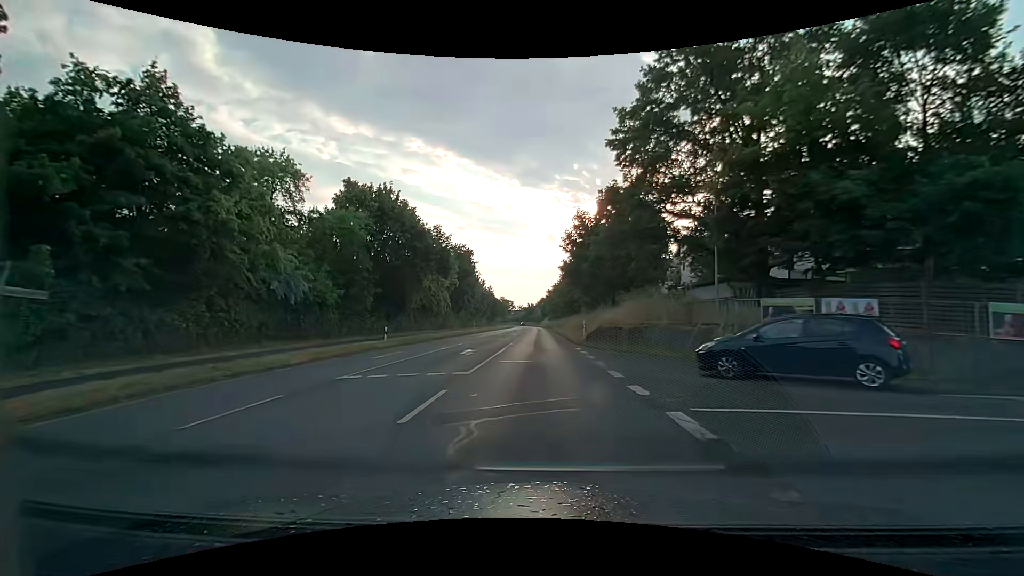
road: secondary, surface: asphalt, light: Day
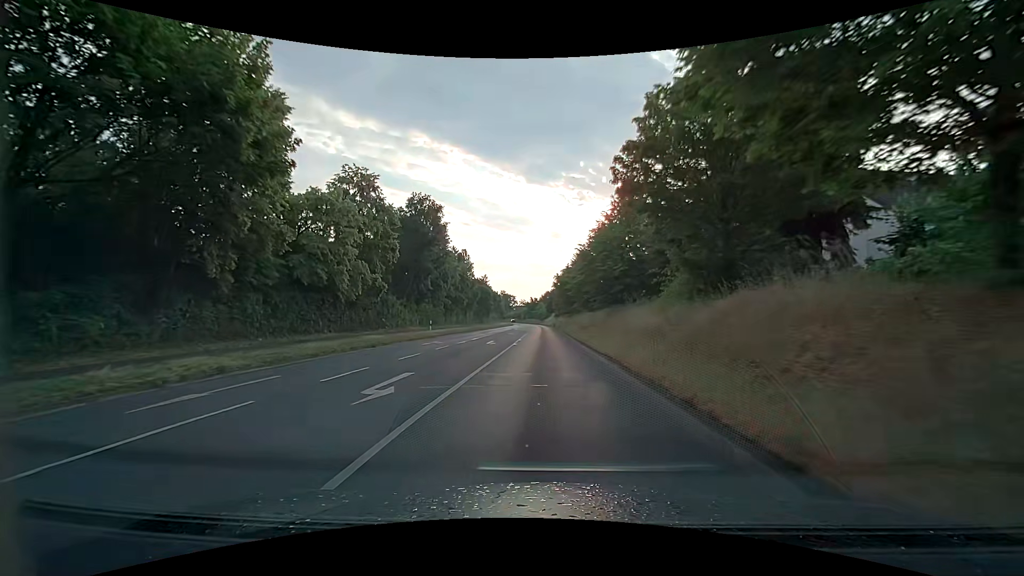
(-0.4, +32.3) m; -1°
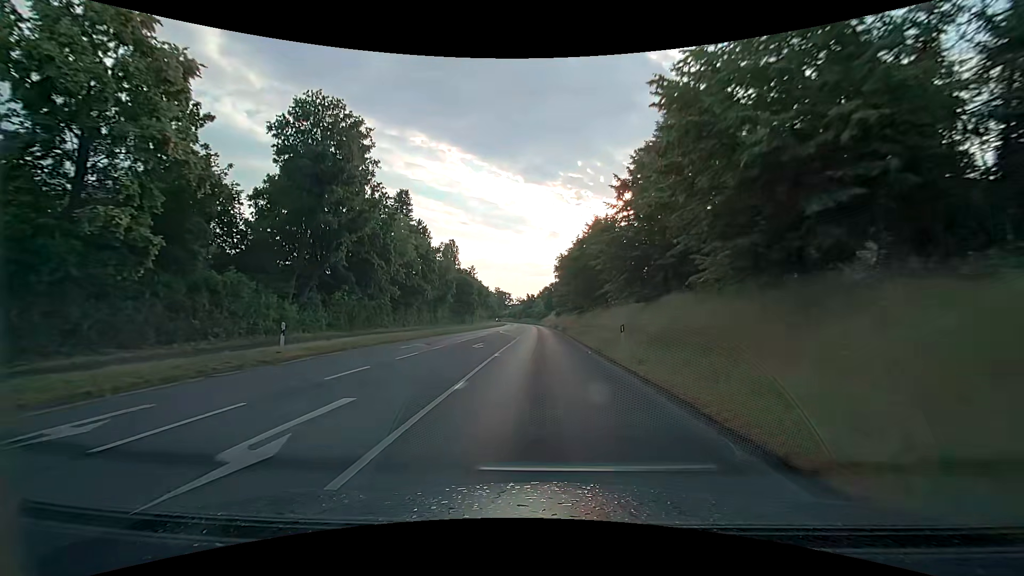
(+0.1, +24.3) m; 0°
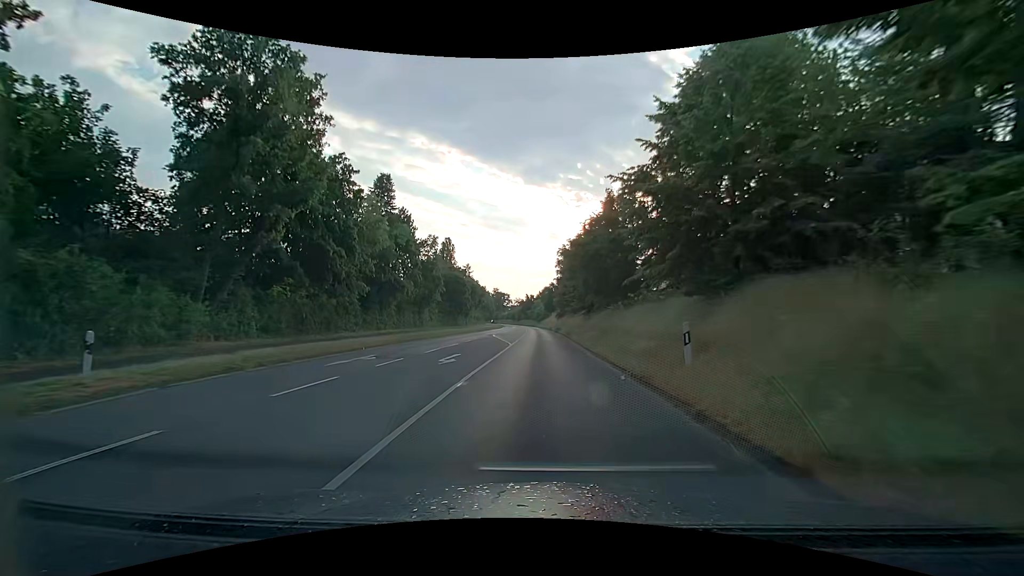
(0.0, +8.1) m; 0°
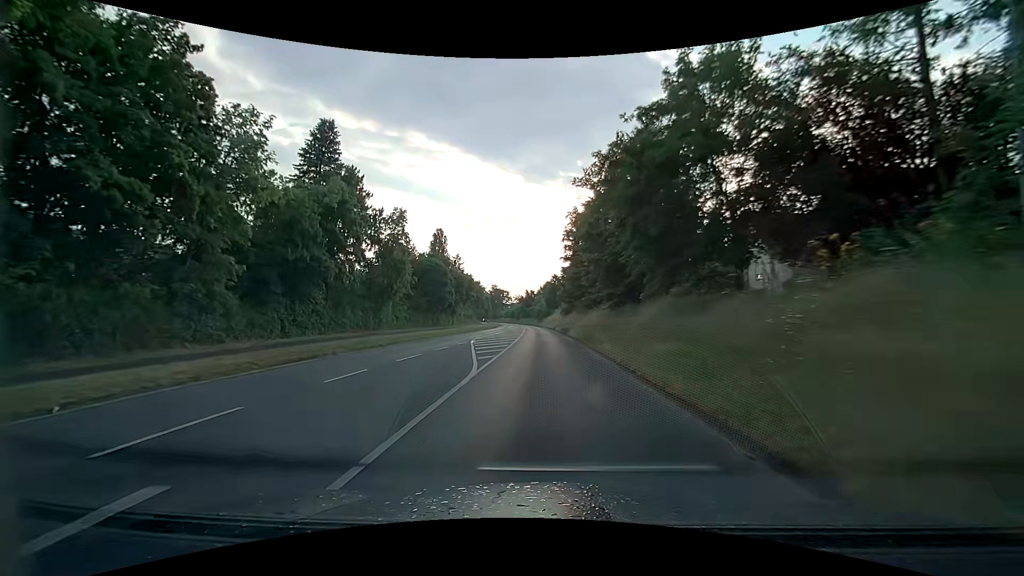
(0.0, +16.2) m; 0°
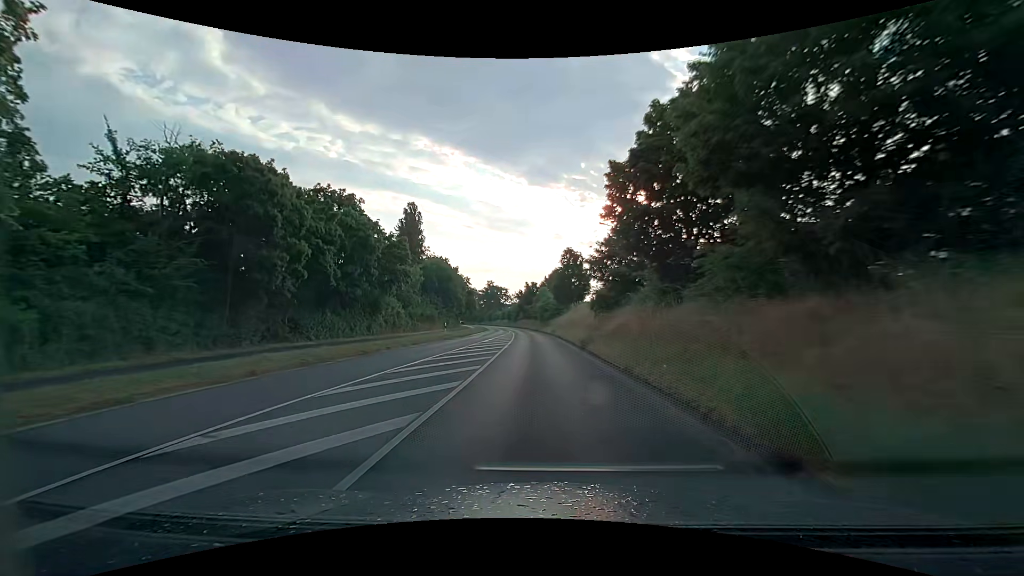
(-0.1, +40.6) m; 0°
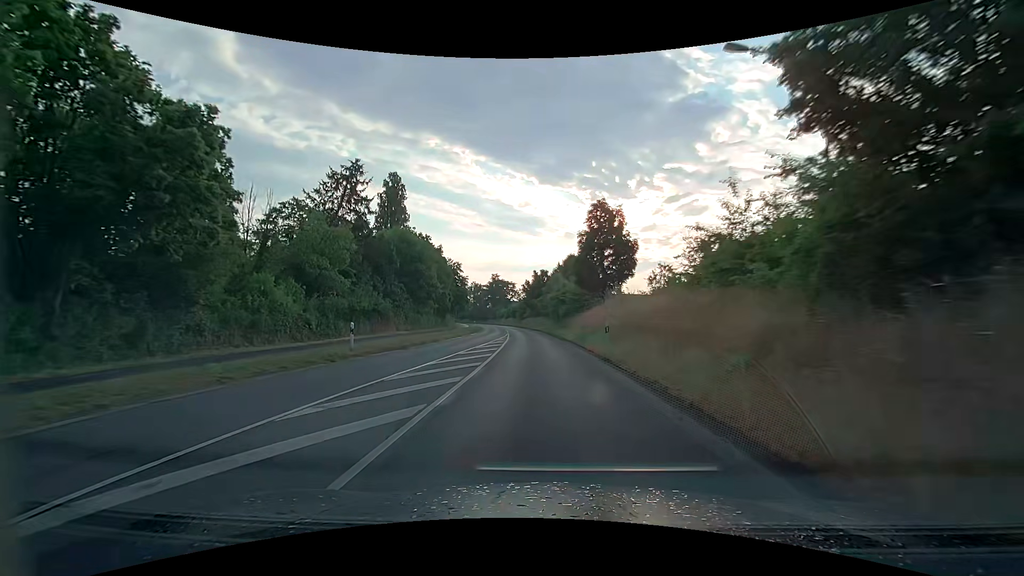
(-0.6, +24.4) m; -2°
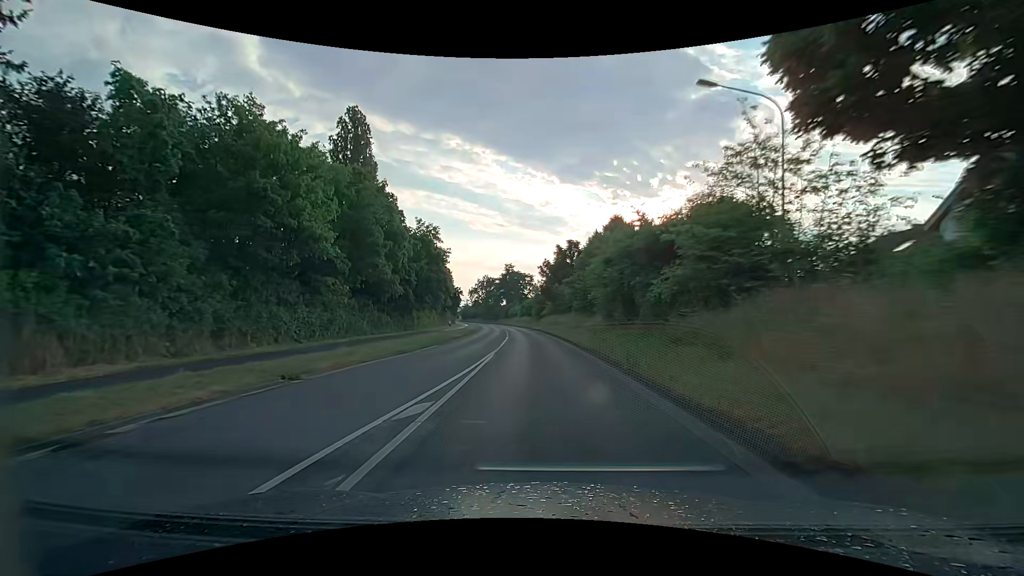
(-0.7, +32.4) m; -2°
(0, +10) (0, +20) (-1, +30) (-1, +40) (-2, +50) (-3, +60) (-4, +70) (-5, +80) (-6, +90) (-7, +100) m
